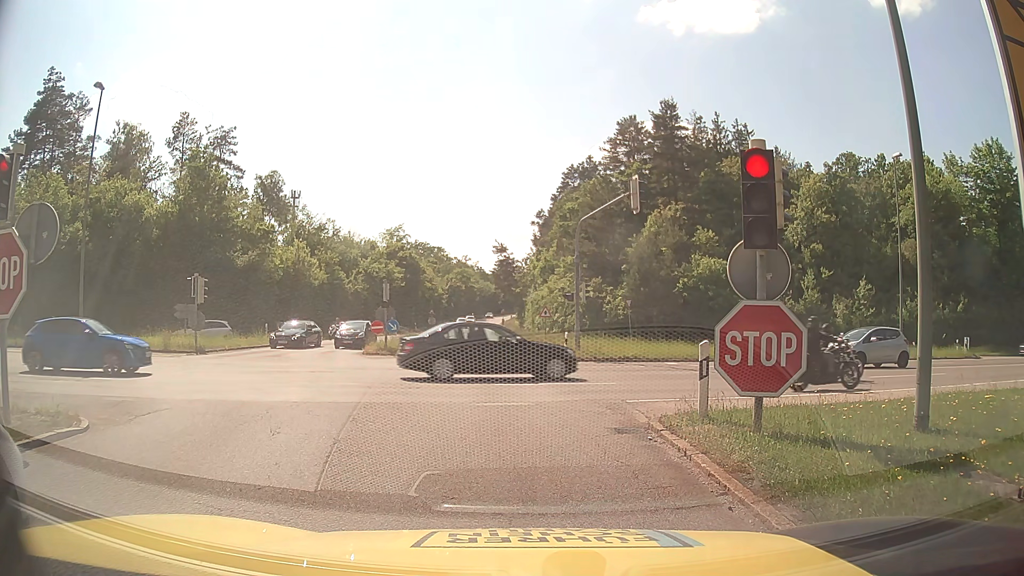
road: motorway_link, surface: asphalt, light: Day
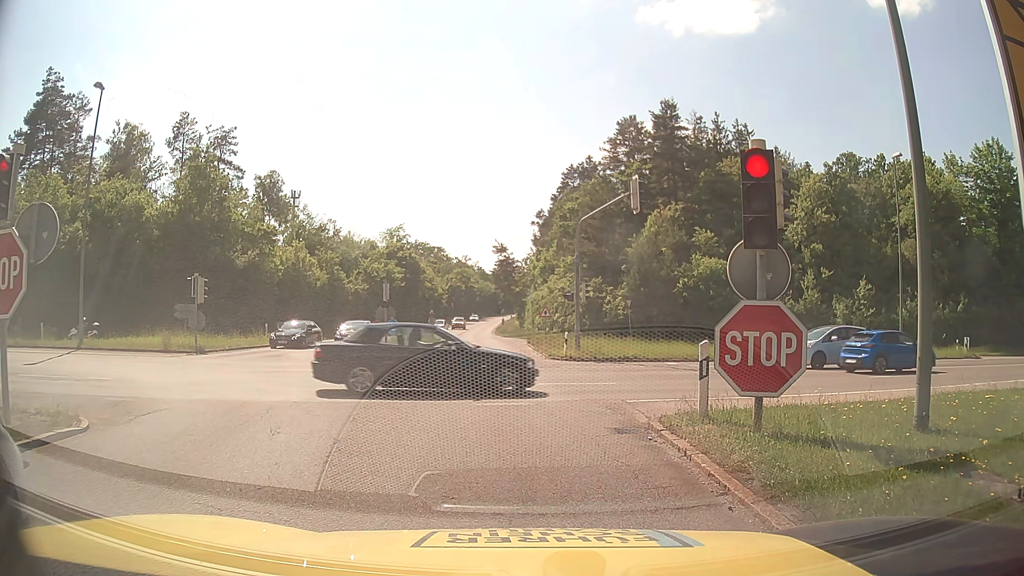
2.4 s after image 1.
(0.0, 0.0) m; 0°
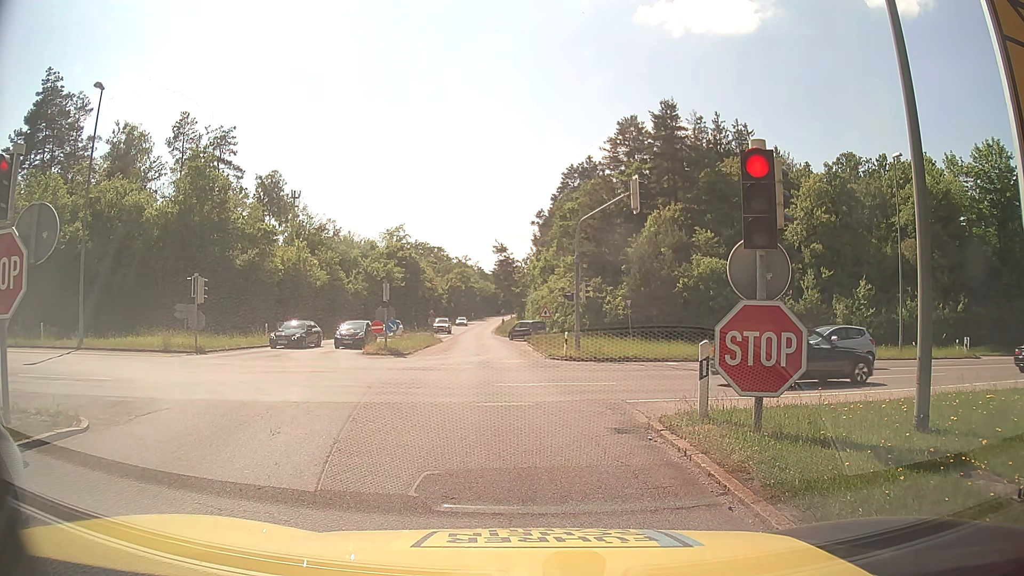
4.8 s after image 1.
(0.0, 0.0) m; 0°
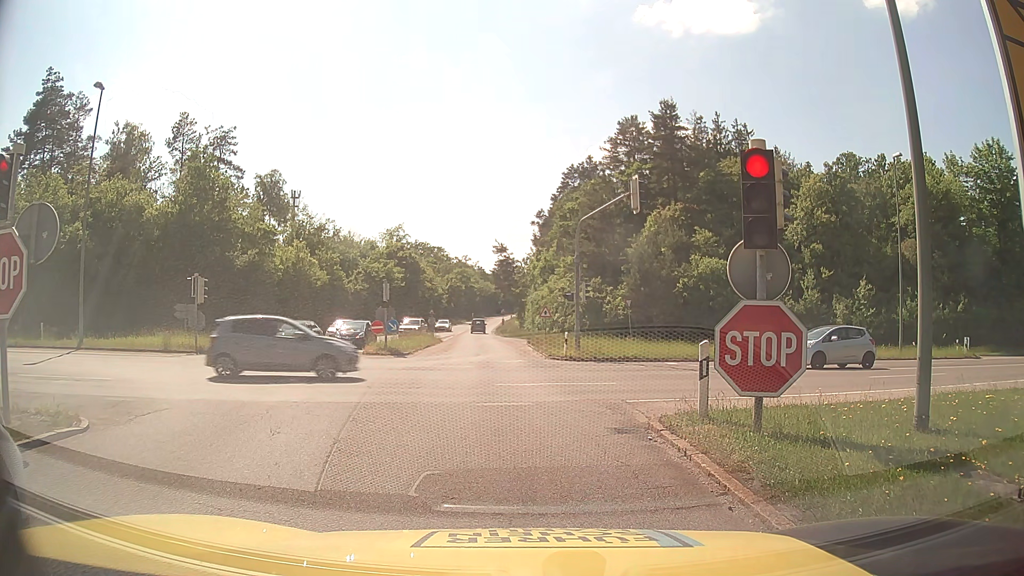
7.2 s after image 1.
(0.0, 0.0) m; 0°
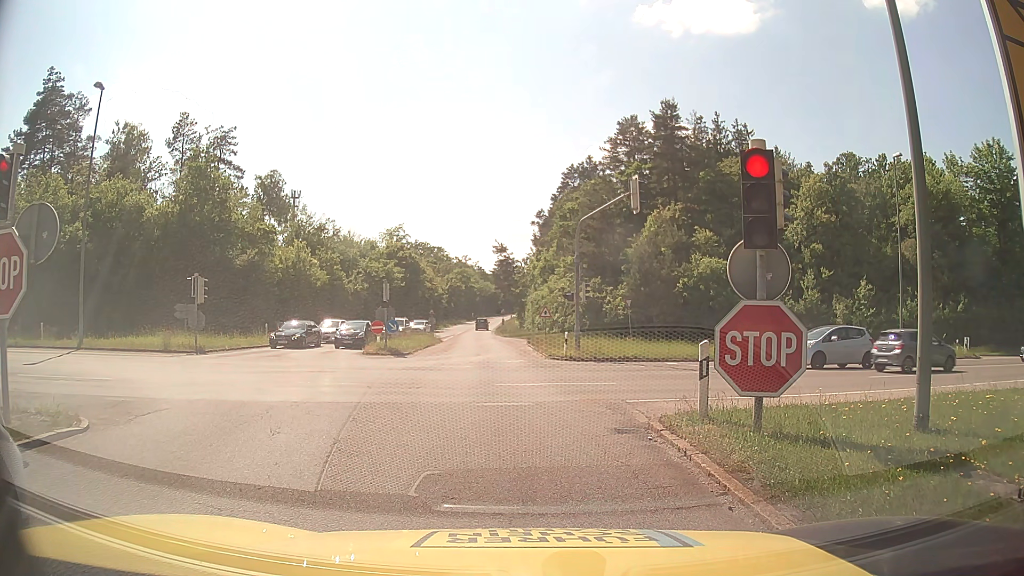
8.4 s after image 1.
(0.0, 0.0) m; 0°
(0, +10) (-1, +20) (-2, +30) (-3, +40) (-4, +50) (-4, +60) (-5, +70) (-6, +80) (-6, +90) (-7, +100) m
